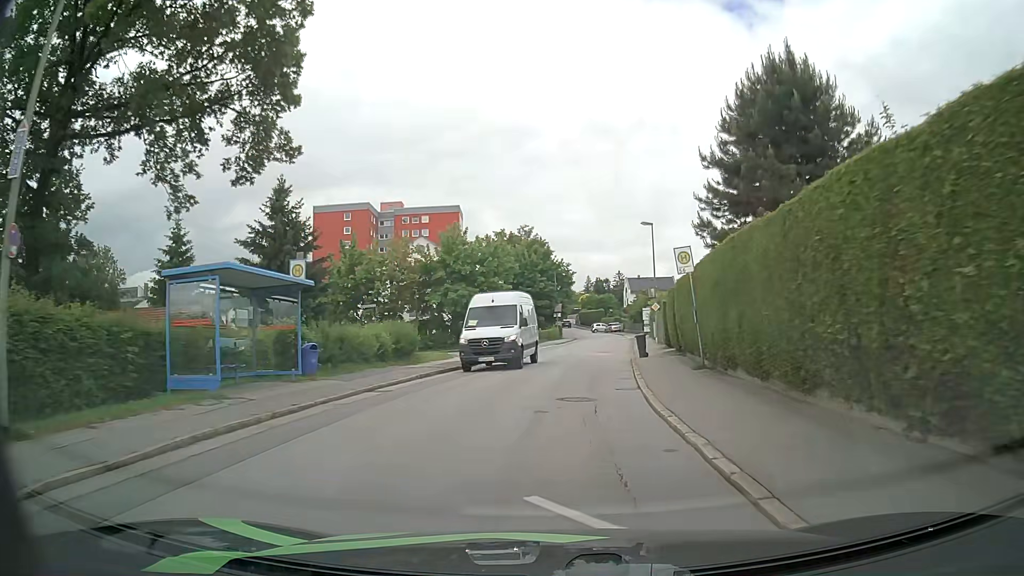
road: residential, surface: asphalt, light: Day
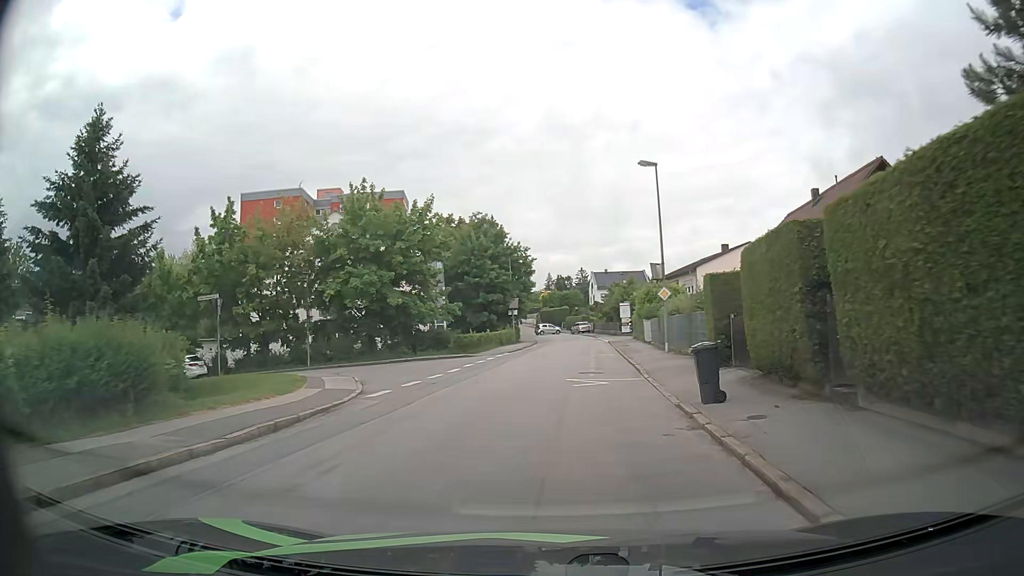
(+0.6, +16.7) m; +3°
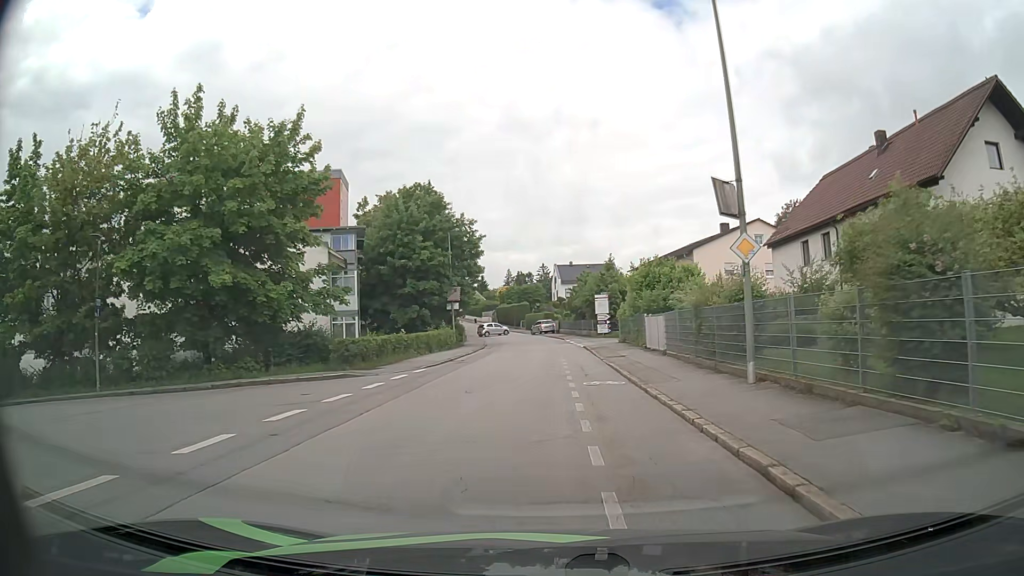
(+0.6, +16.1) m; +3°
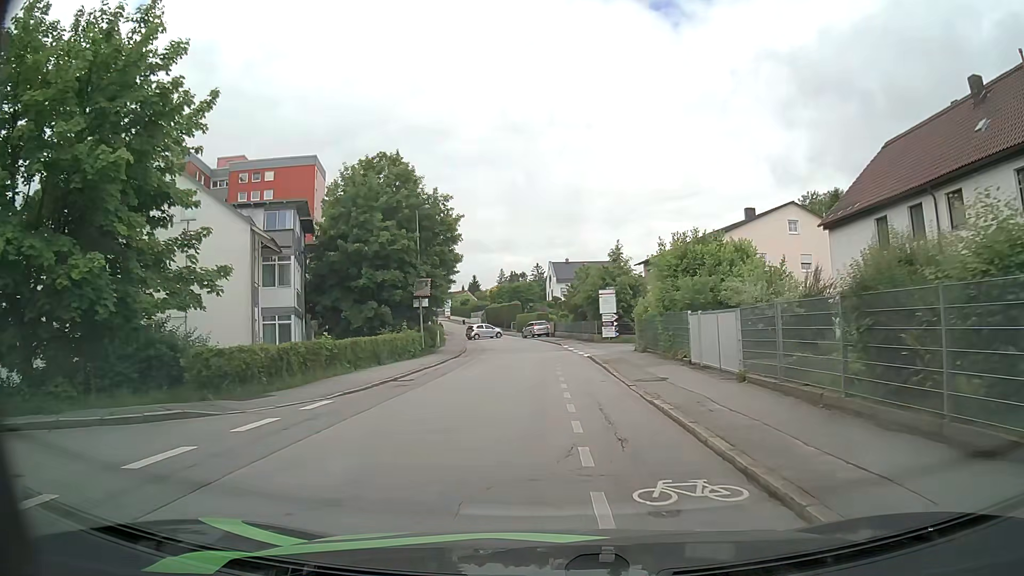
(+0.1, +9.8) m; 0°
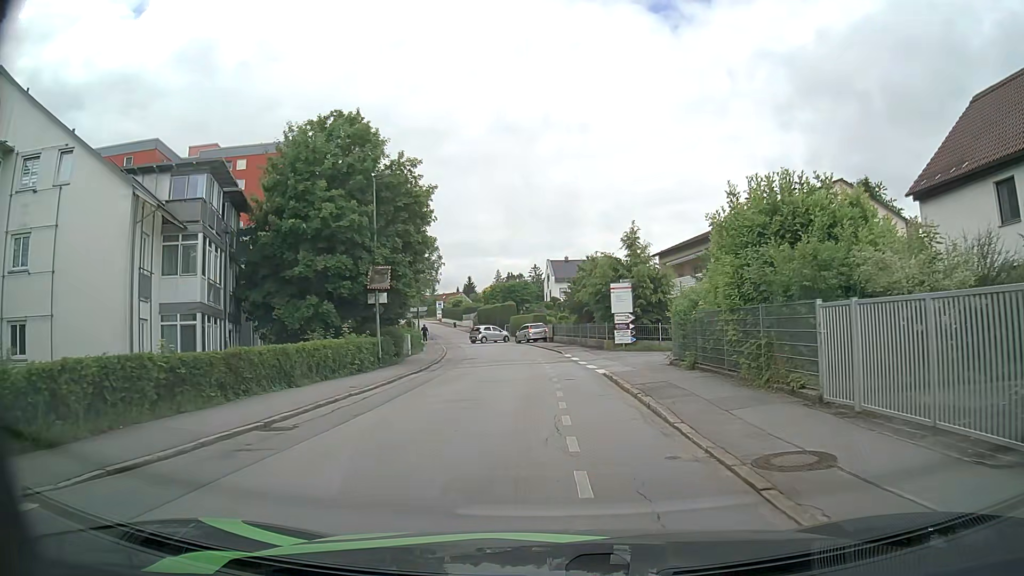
(+0.1, +9.1) m; +1°
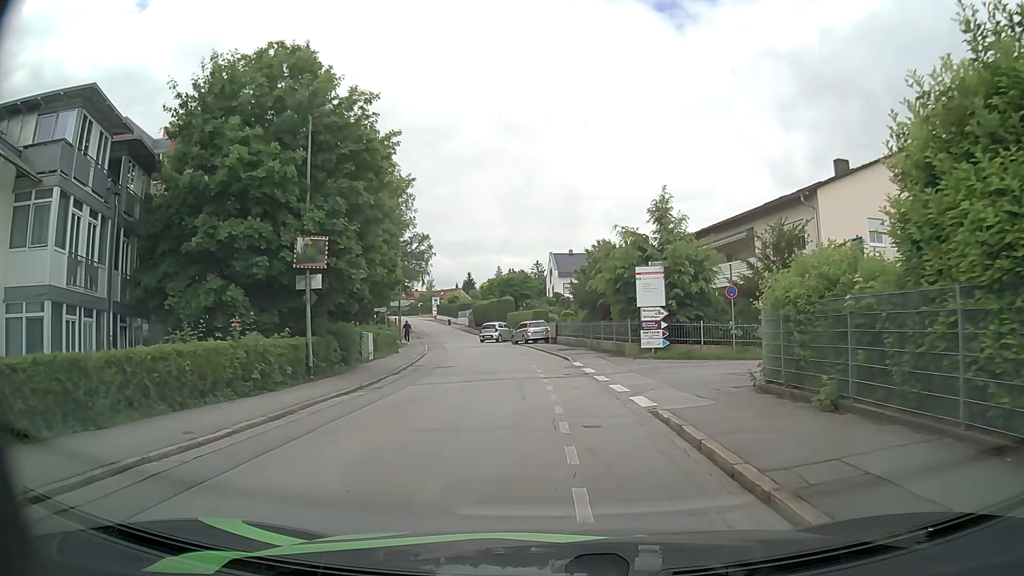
(-0.1, +8.6) m; -1°
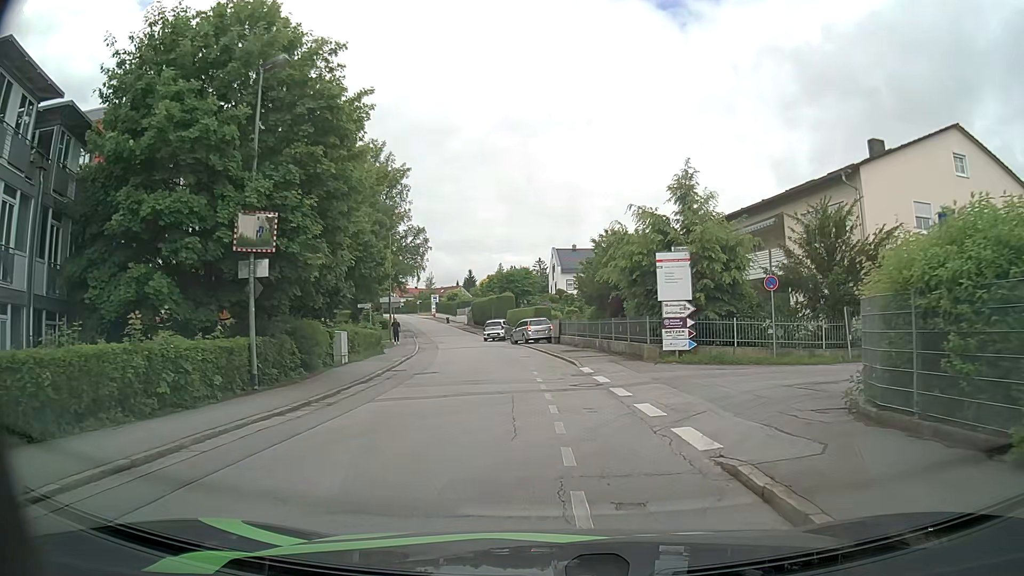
(0.0, +4.1) m; 0°
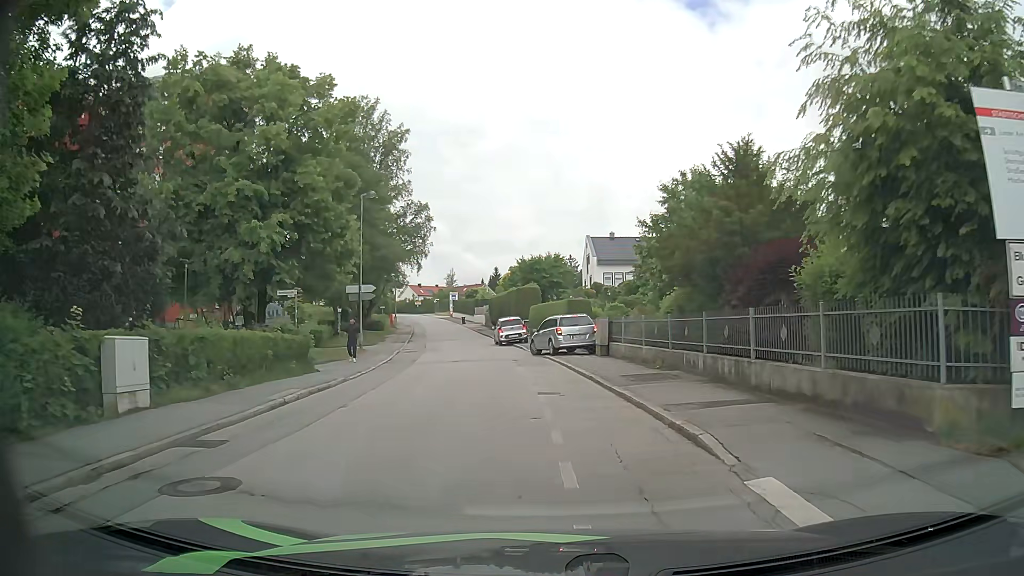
(-0.4, +15.0) m; -3°
(0, +10) (-2, +20) (-4, +30) (-6, +39) (-7, +49) (-8, +59) (-10, +69) (-12, +79) (-14, +89) (-16, +98) m
